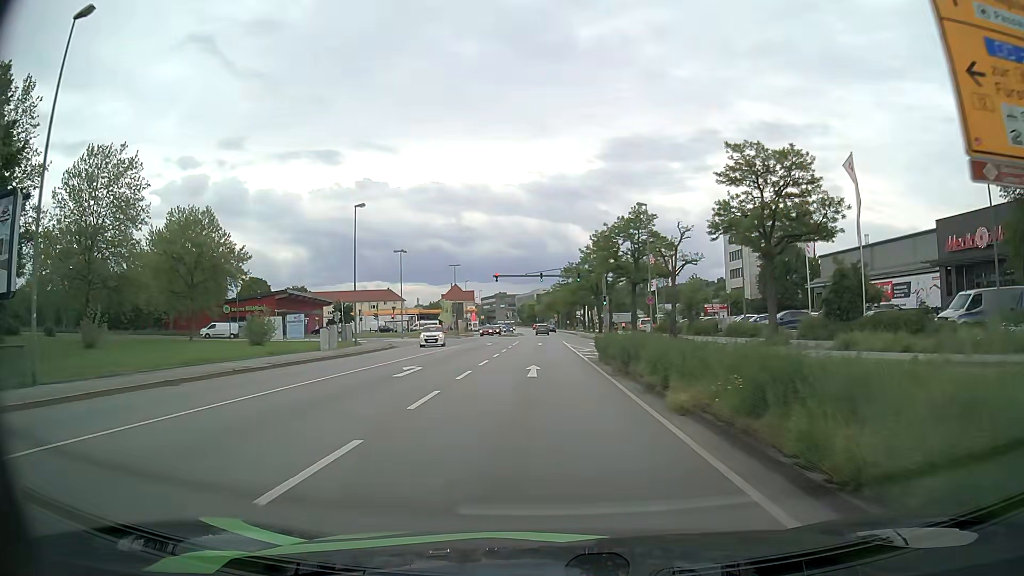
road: primary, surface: asphalt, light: Day
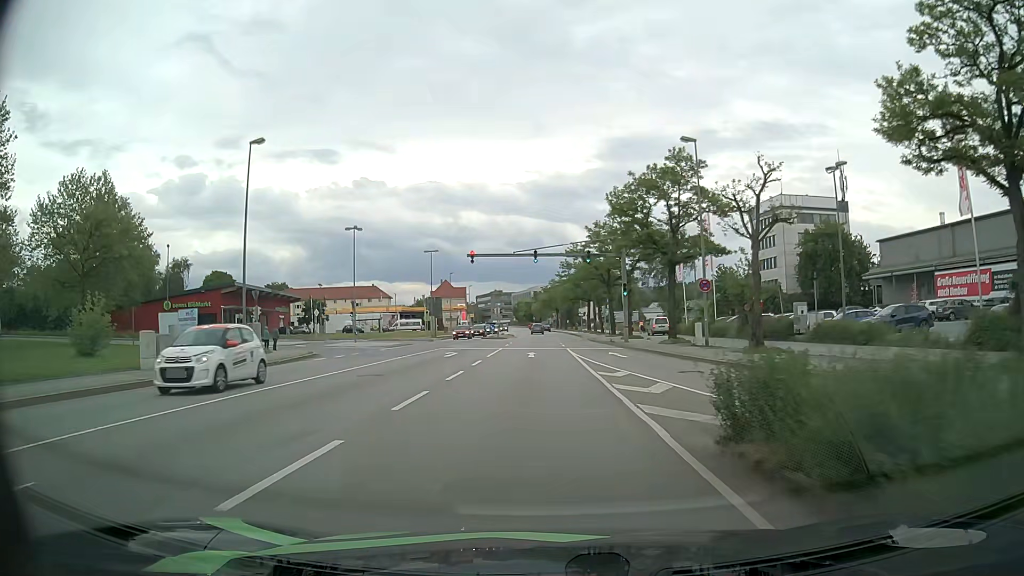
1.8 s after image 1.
(+0.1, +18.3) m; 0°
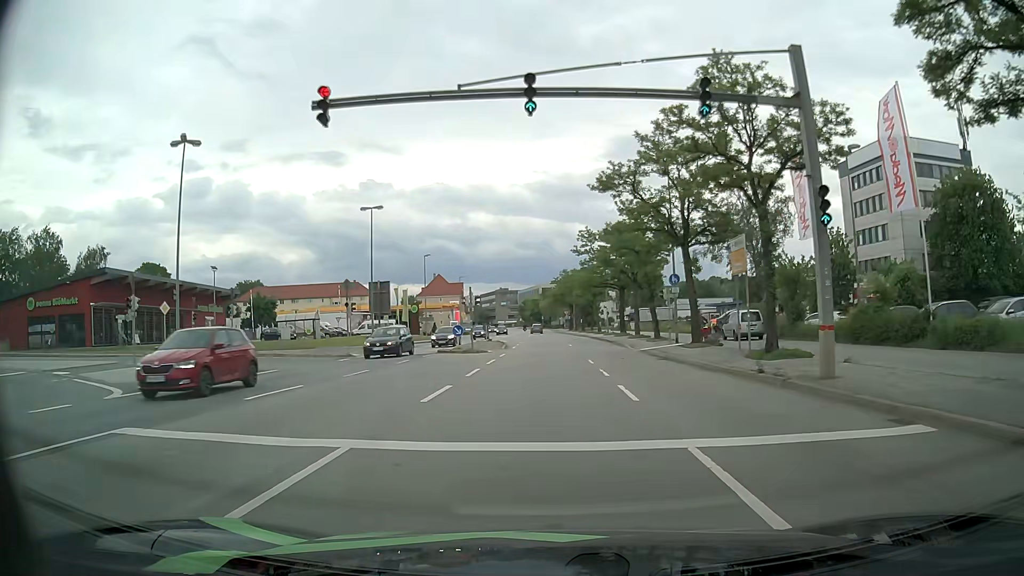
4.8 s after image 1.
(-0.3, +31.4) m; -1°
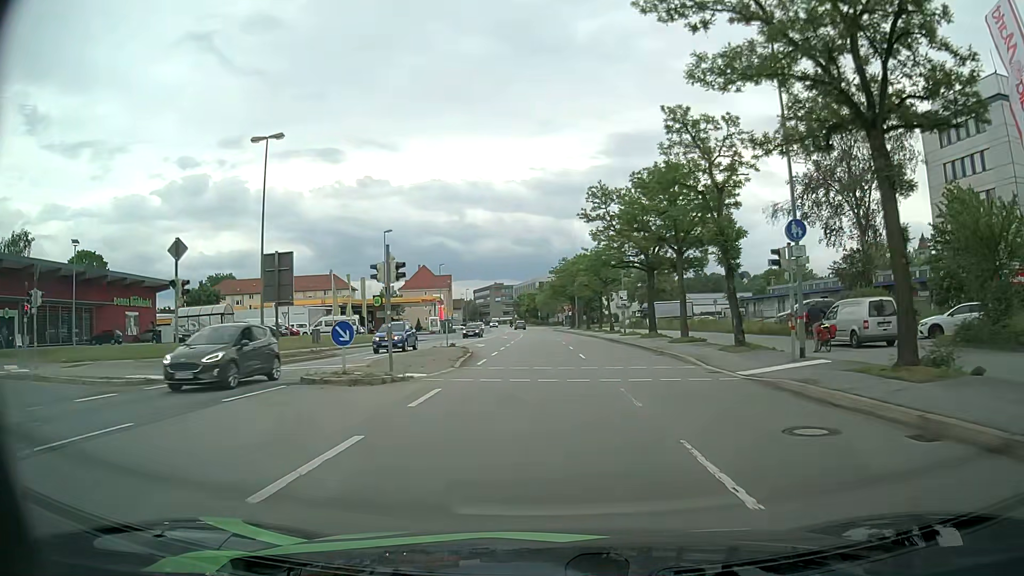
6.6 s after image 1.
(0.0, +19.3) m; 0°
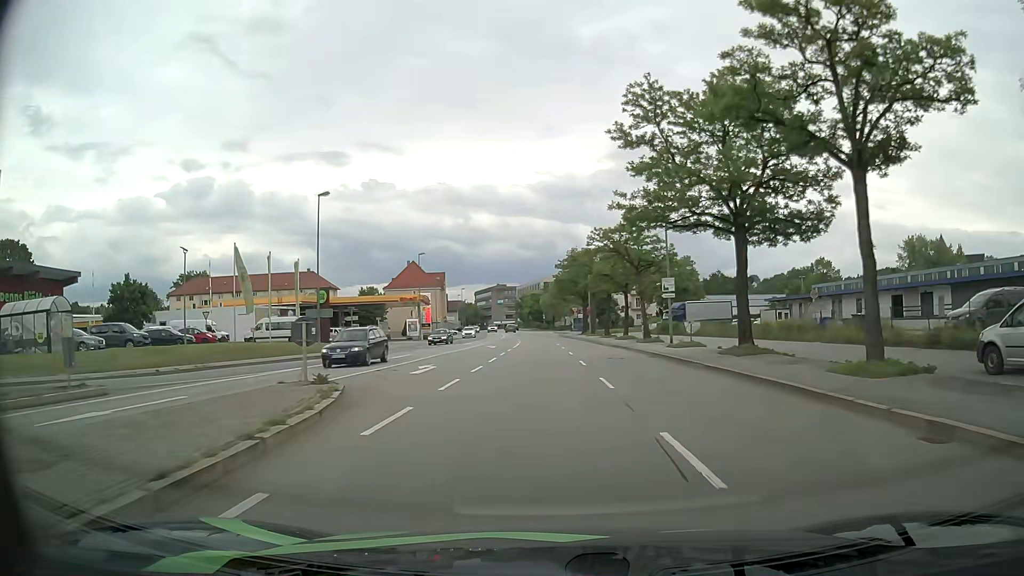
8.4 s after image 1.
(-0.1, +20.2) m; -1°
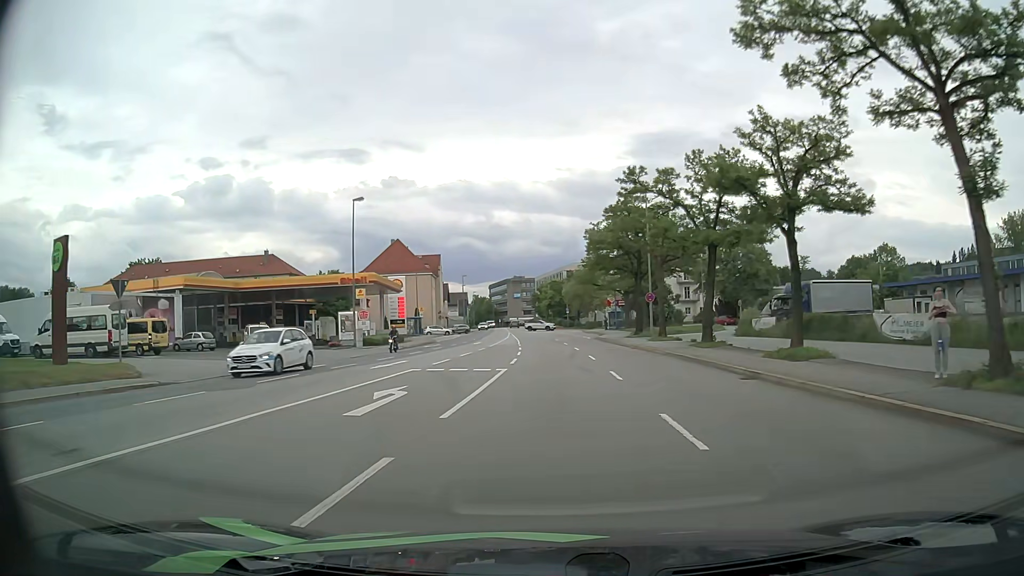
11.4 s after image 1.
(-0.2, +34.5) m; -2°
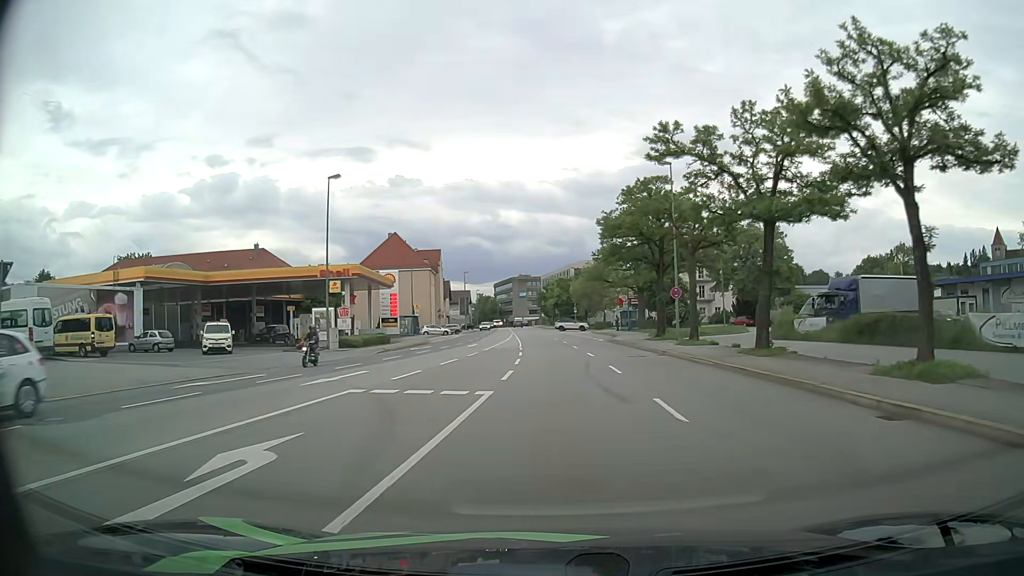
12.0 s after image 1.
(0.0, +7.0) m; -1°
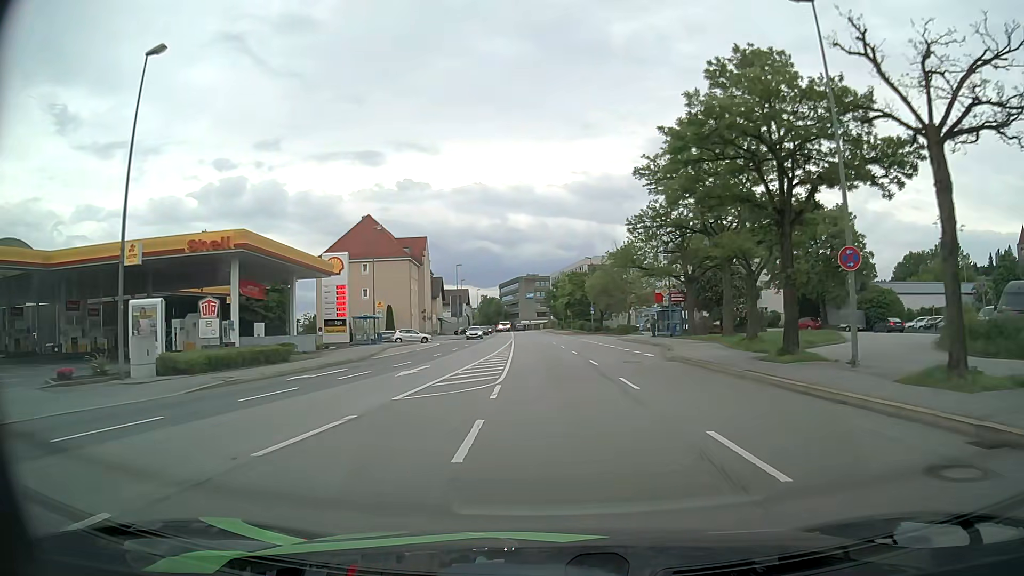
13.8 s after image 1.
(-0.1, +21.5) m; -1°
(0, +10) (0, +20) (0, +30) (0, +40) (0, +50) (0, +60) (0, +70) (0, +80) (0, +90) (0, +100) m
